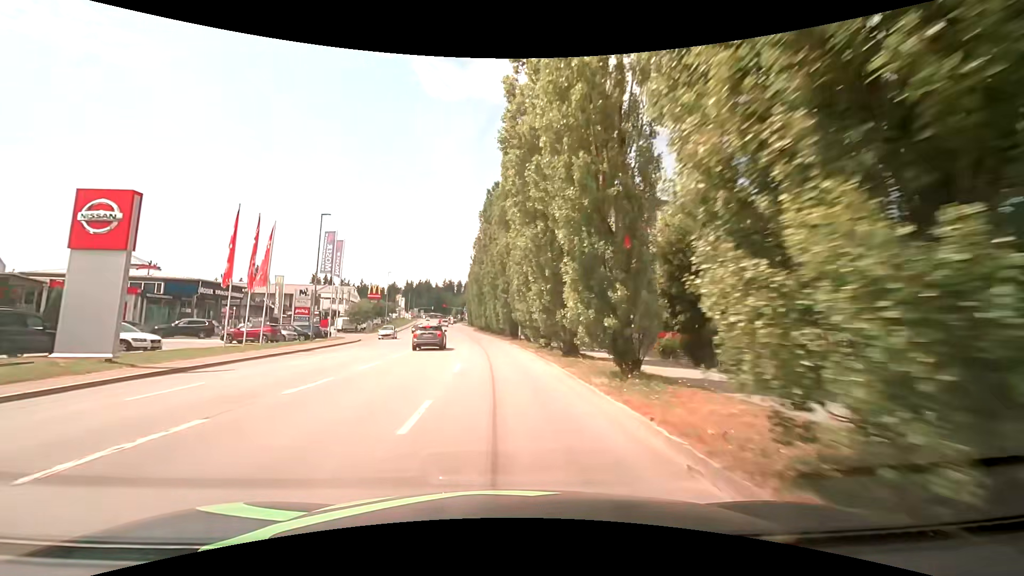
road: tertiary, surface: asphalt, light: Day
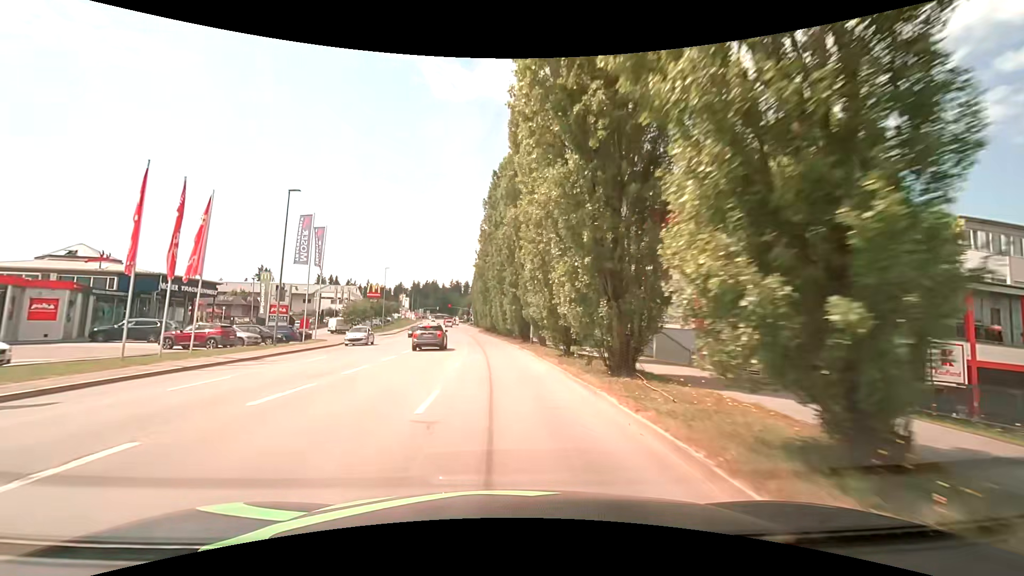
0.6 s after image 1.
(-0.1, +7.6) m; -1°
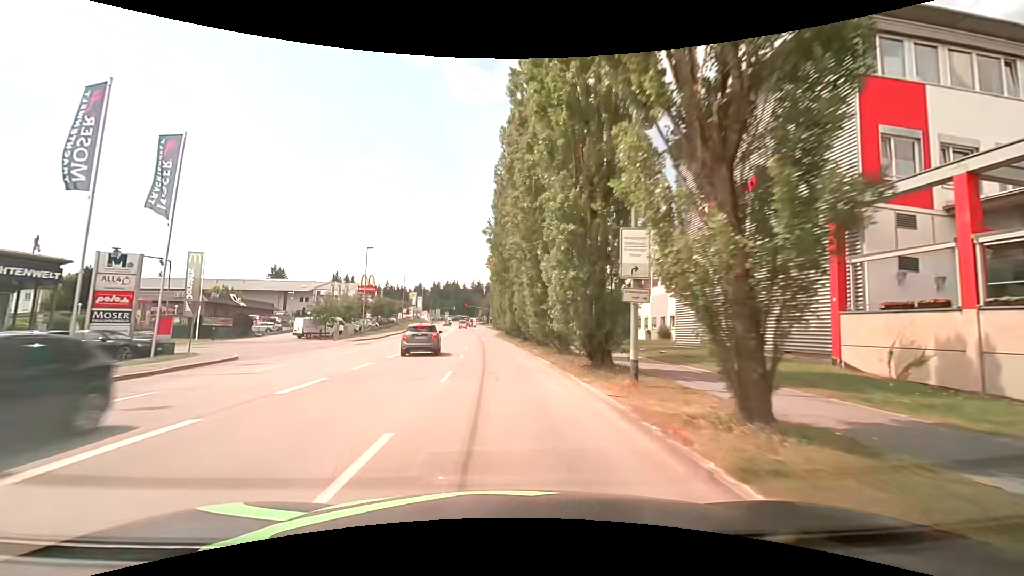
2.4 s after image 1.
(-0.5, +22.8) m; -2°
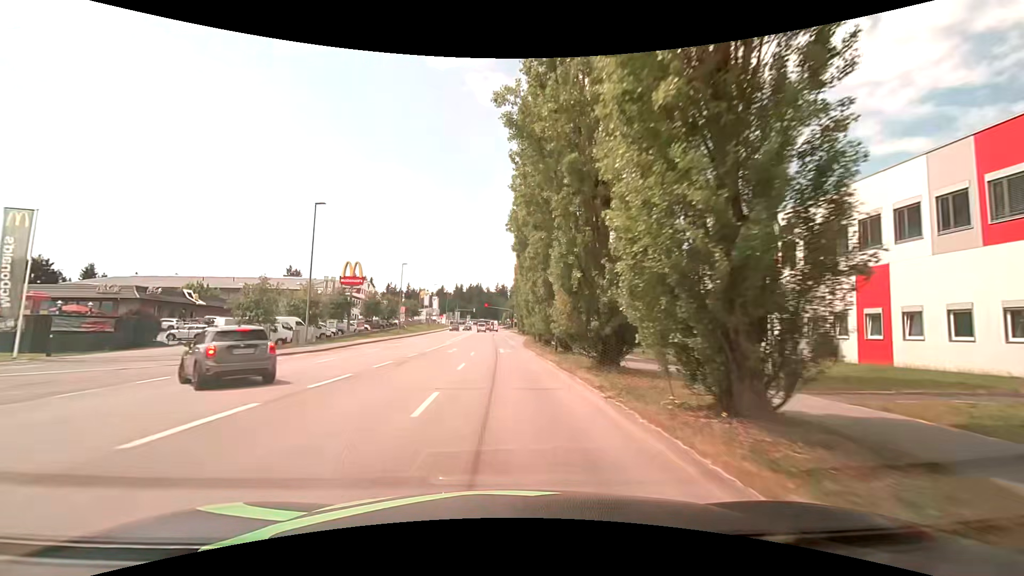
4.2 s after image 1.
(-0.6, +22.8) m; -3°
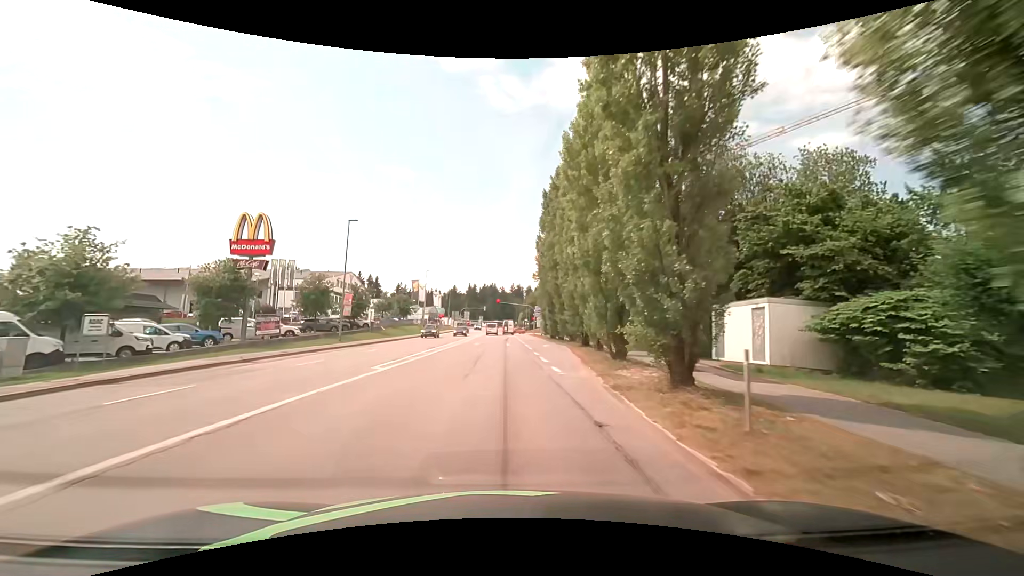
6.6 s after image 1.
(-0.8, +30.3) m; -2°
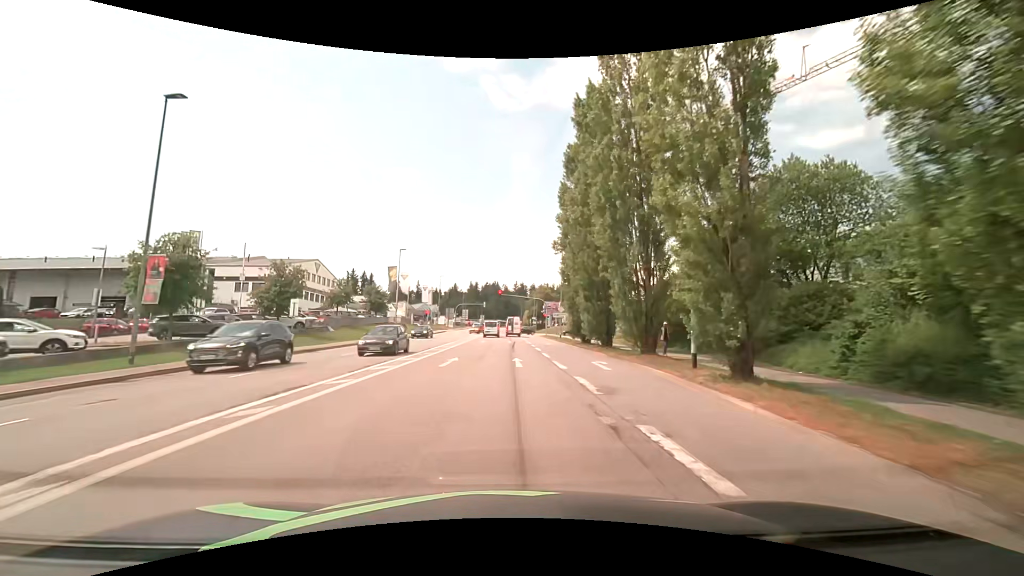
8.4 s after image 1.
(-0.1, +22.7) m; 0°
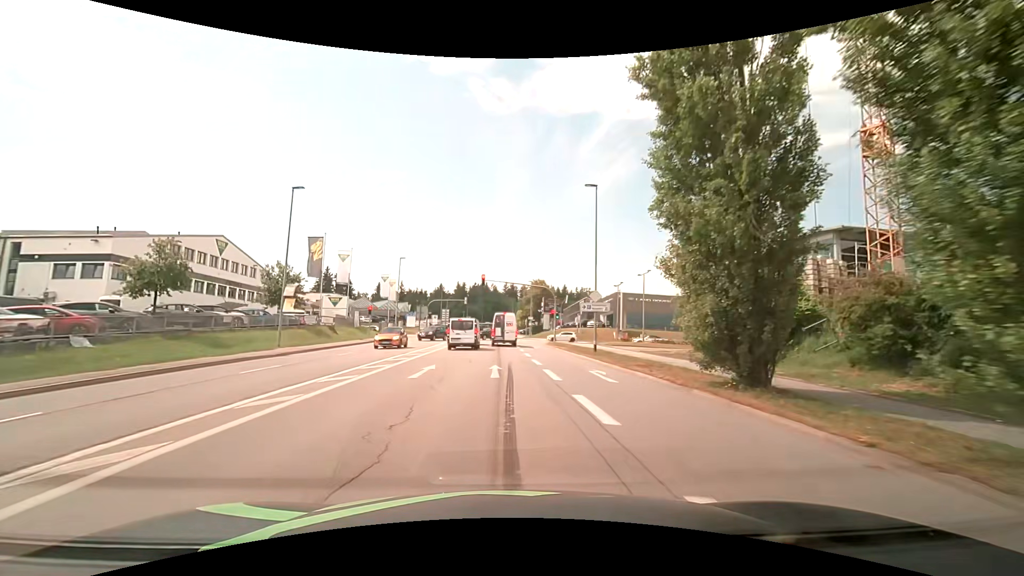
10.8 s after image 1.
(0.0, +27.3) m; +1°
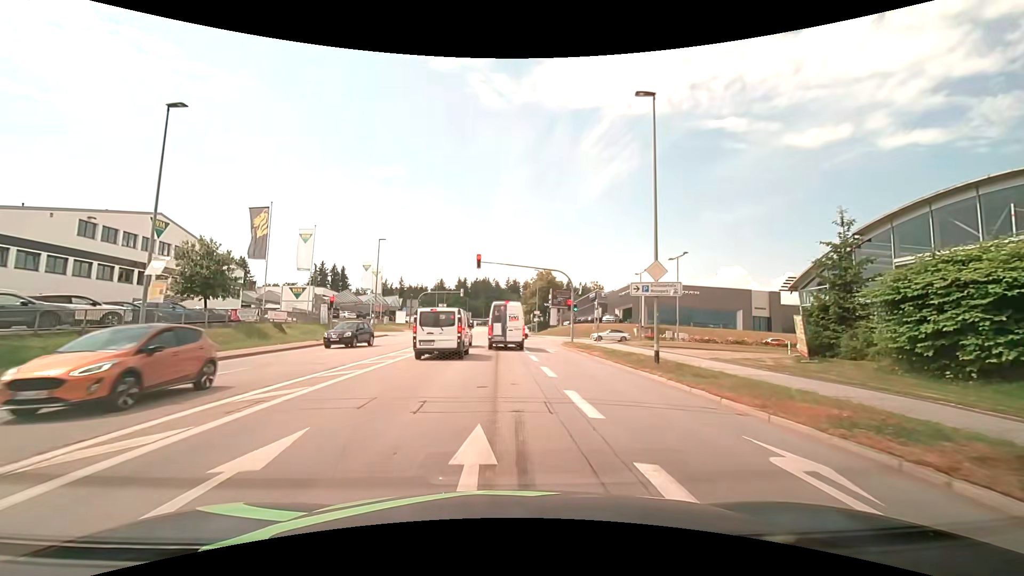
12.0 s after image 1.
(0.0, +11.5) m; 0°
